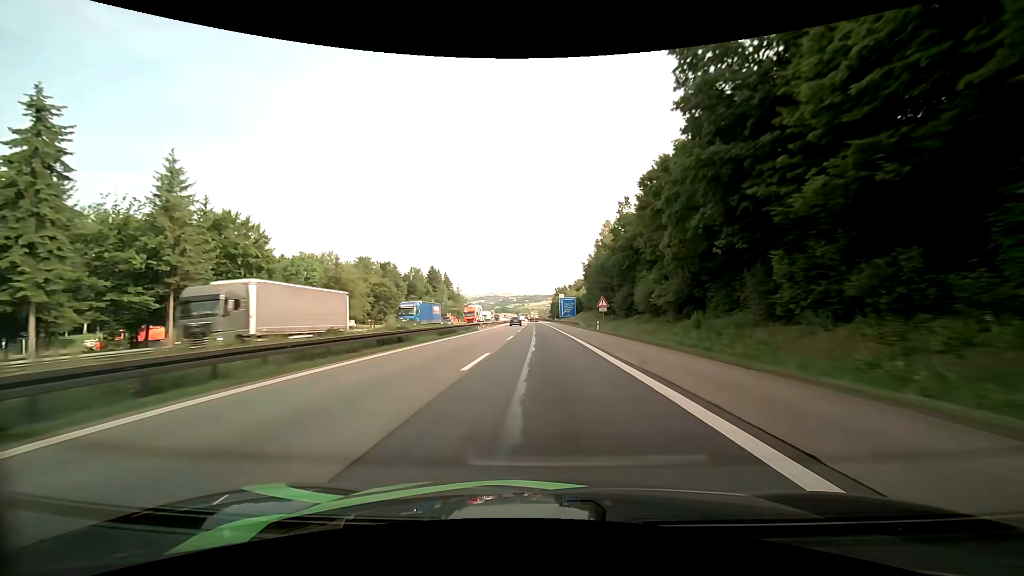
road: motorway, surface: asphalt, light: Day
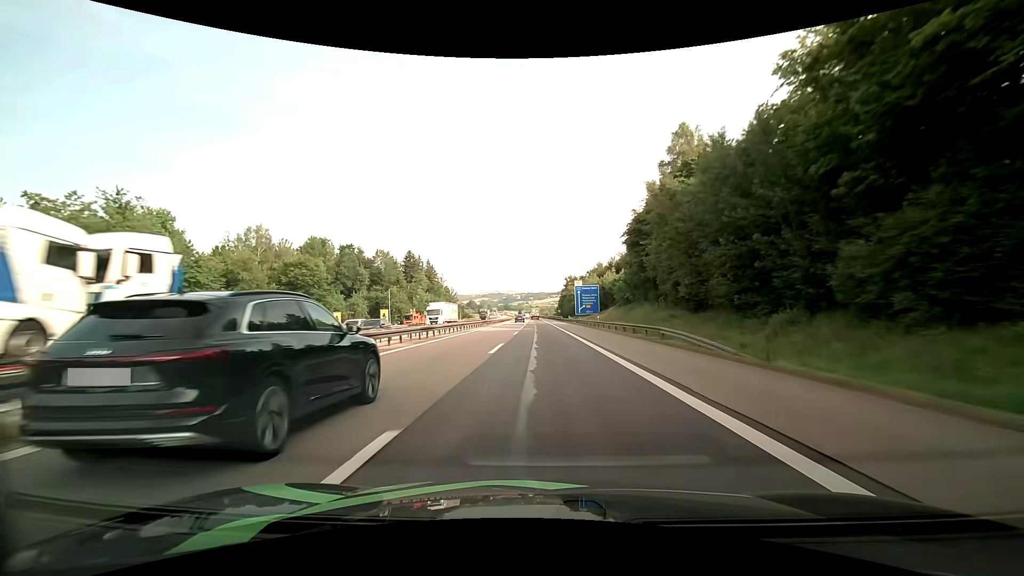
(-0.3, +48.6) m; 0°
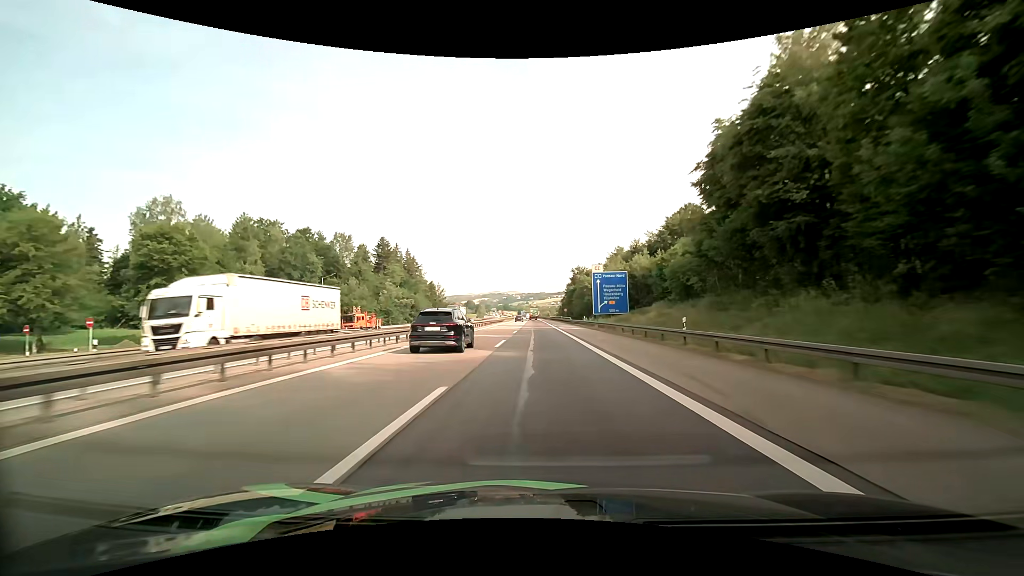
(0.0, +32.3) m; 0°
(0, +10) (0, +20) (0, +30) (0, +40) (0, +50) (0, +60) (-1, +70) (-1, +80) (-1, +90) (-1, +100) m
